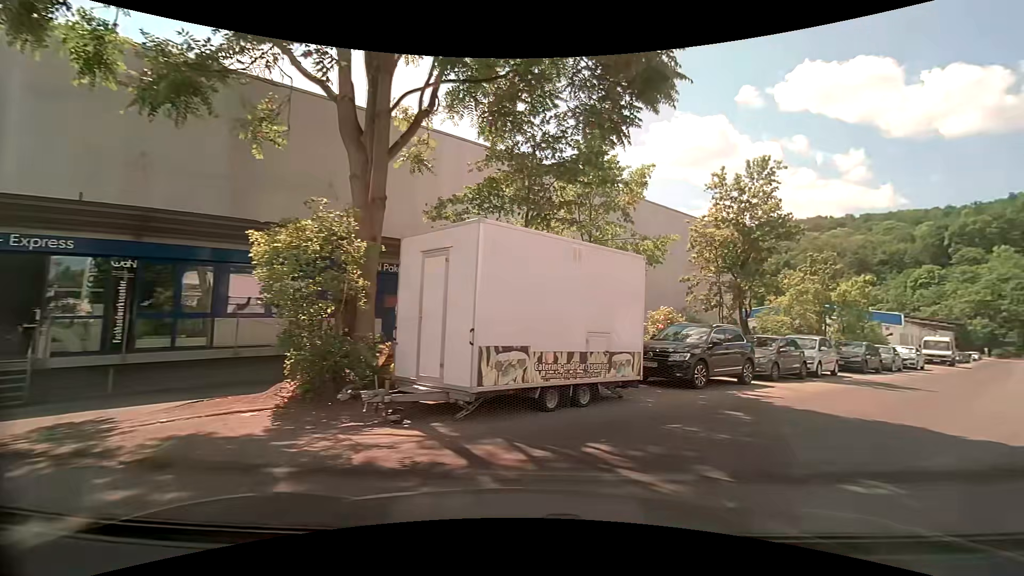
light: Day
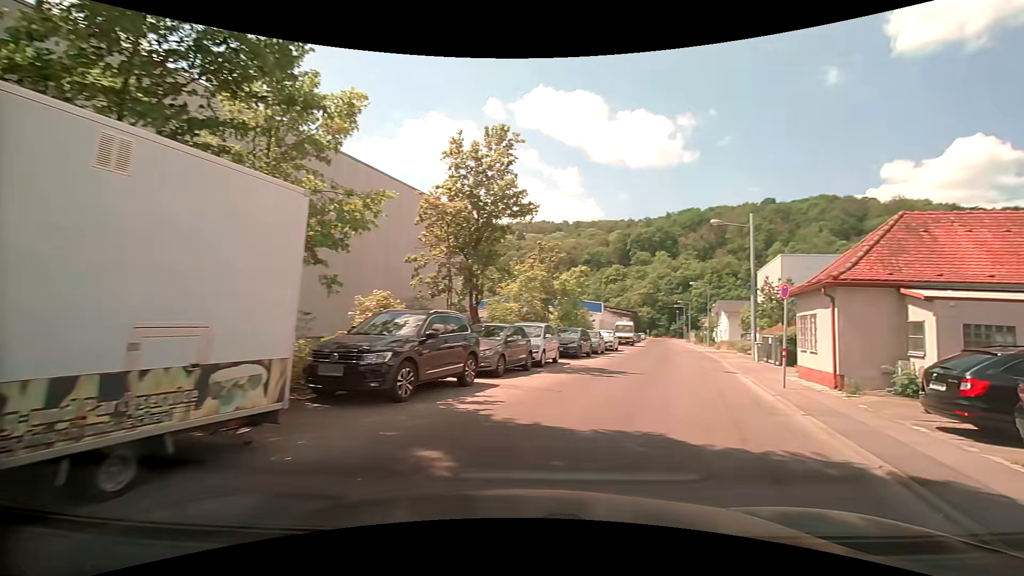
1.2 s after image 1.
(+1.0, +4.3) m; +26°
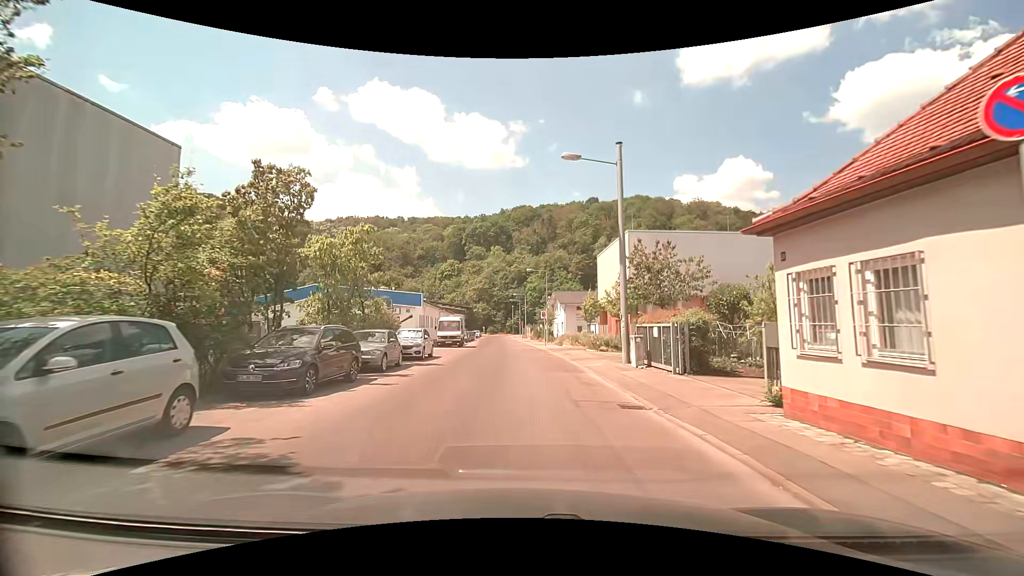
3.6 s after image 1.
(+3.3, +12.9) m; +19°
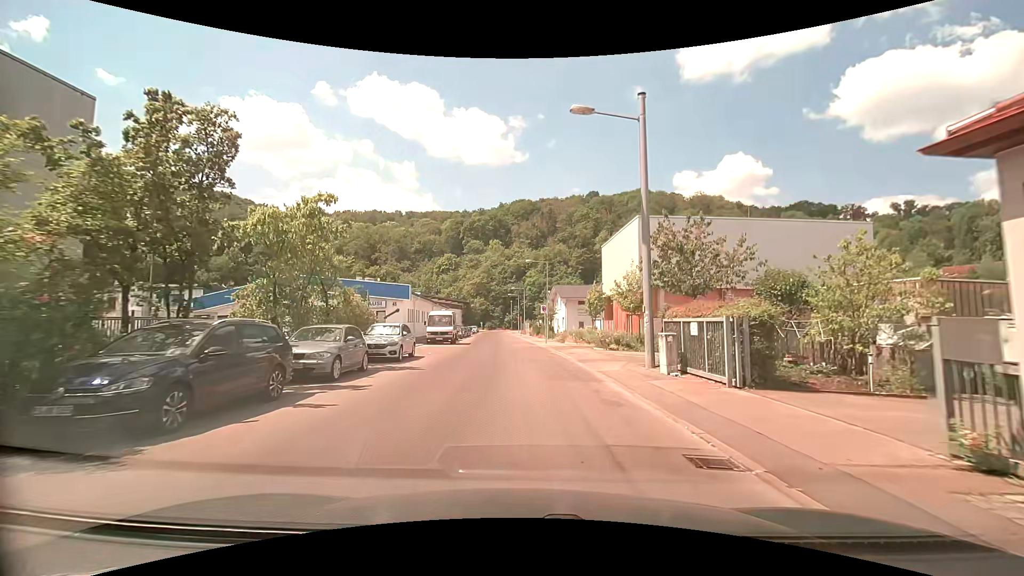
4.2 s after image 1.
(0.0, +4.1) m; 0°
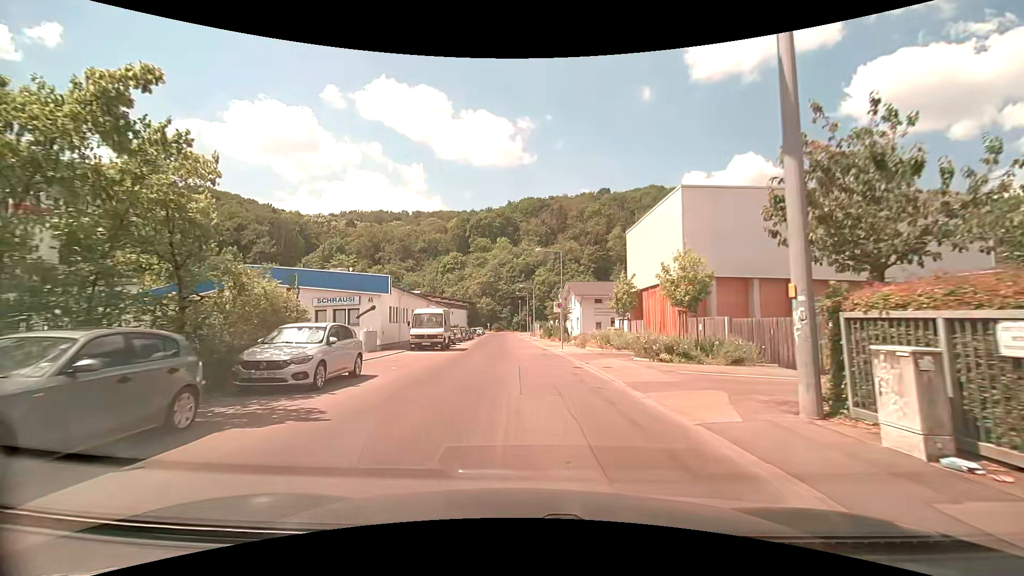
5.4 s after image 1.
(0.0, +8.5) m; -1°
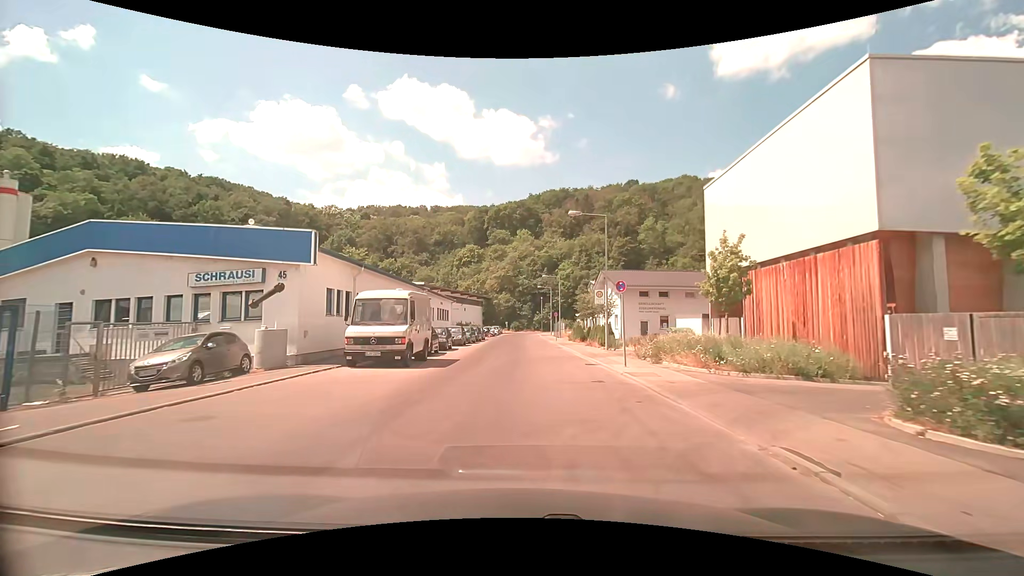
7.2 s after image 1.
(-0.4, +14.2) m; -3°
